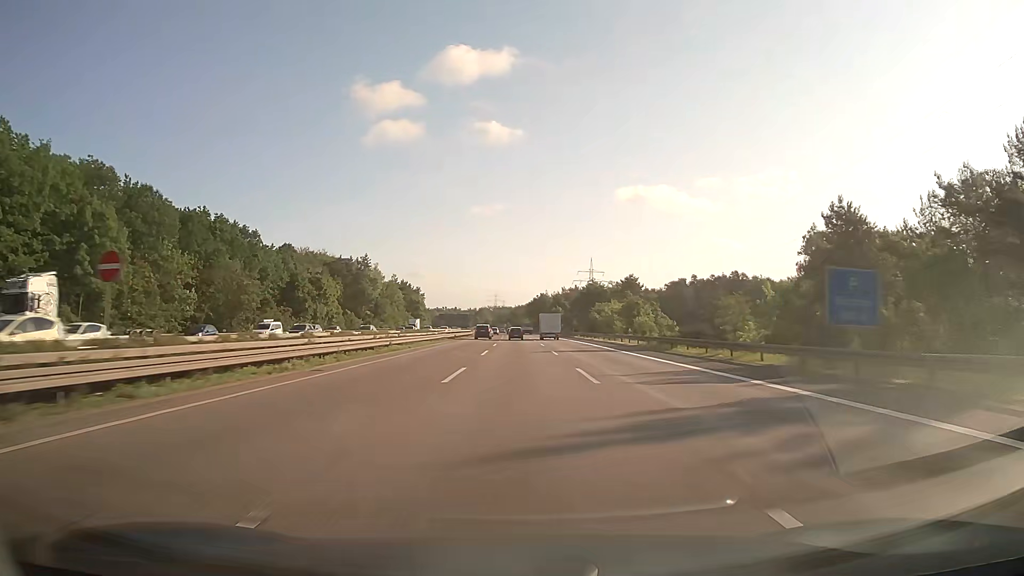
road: motorway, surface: asphalt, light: Day
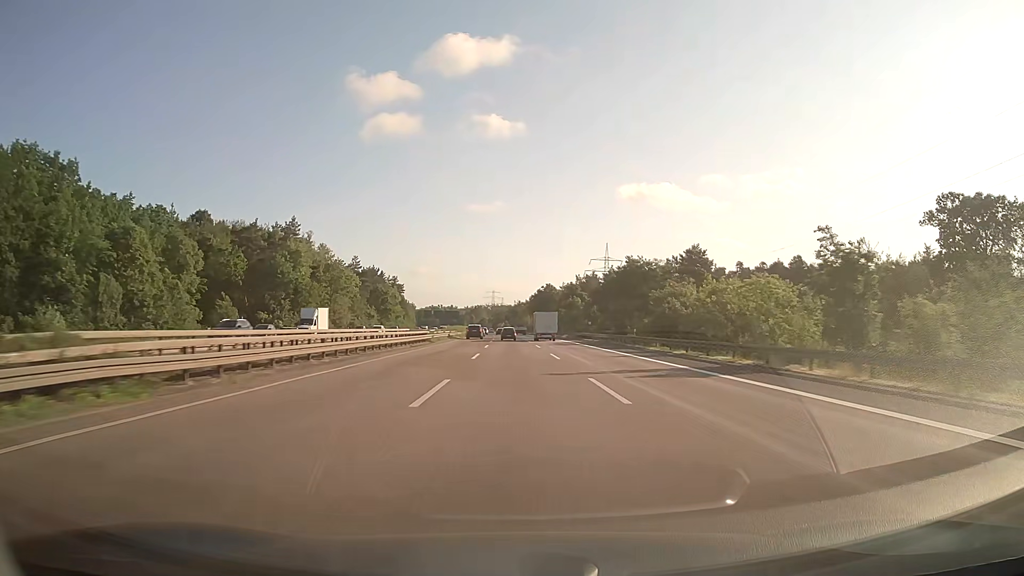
(-0.1, +57.2) m; 0°
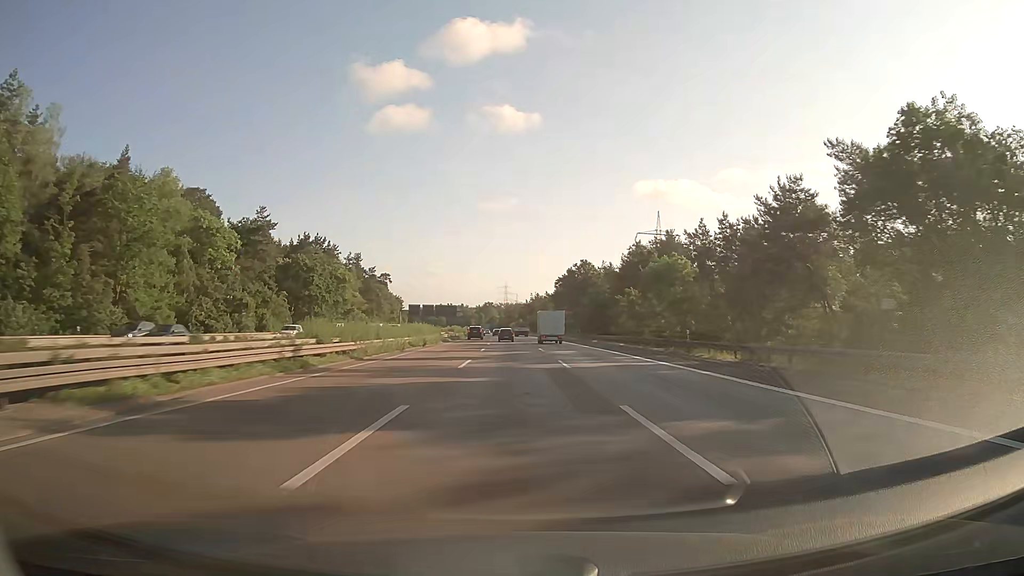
(-0.6, +76.3) m; -1°
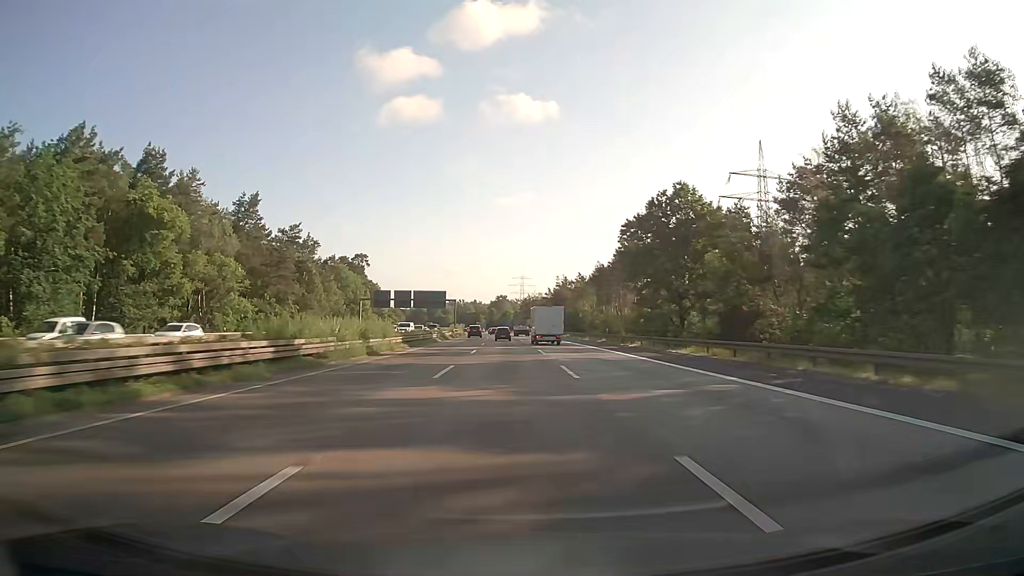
(-0.9, +76.2) m; -1°
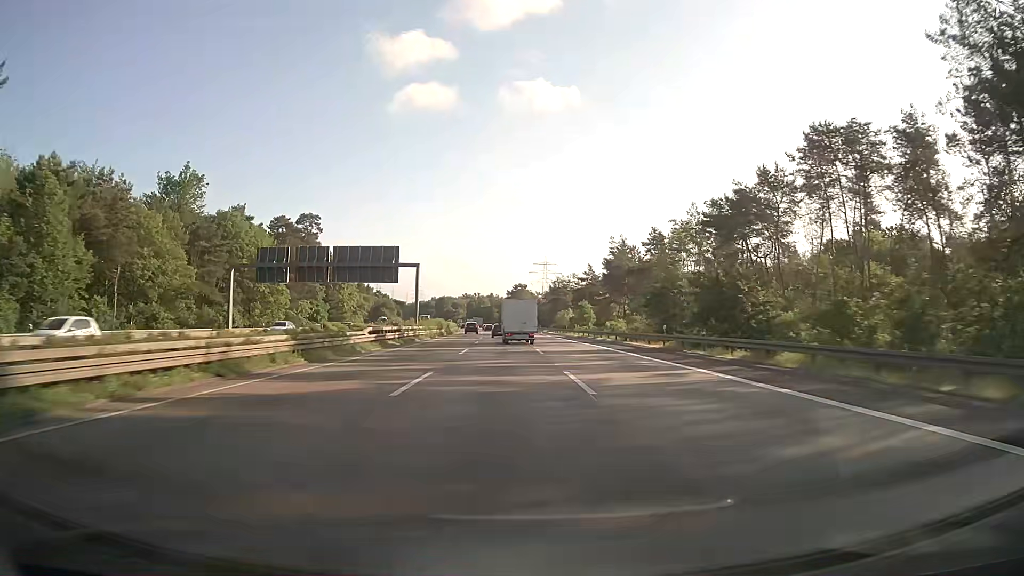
(-1.2, +76.1) m; -2°
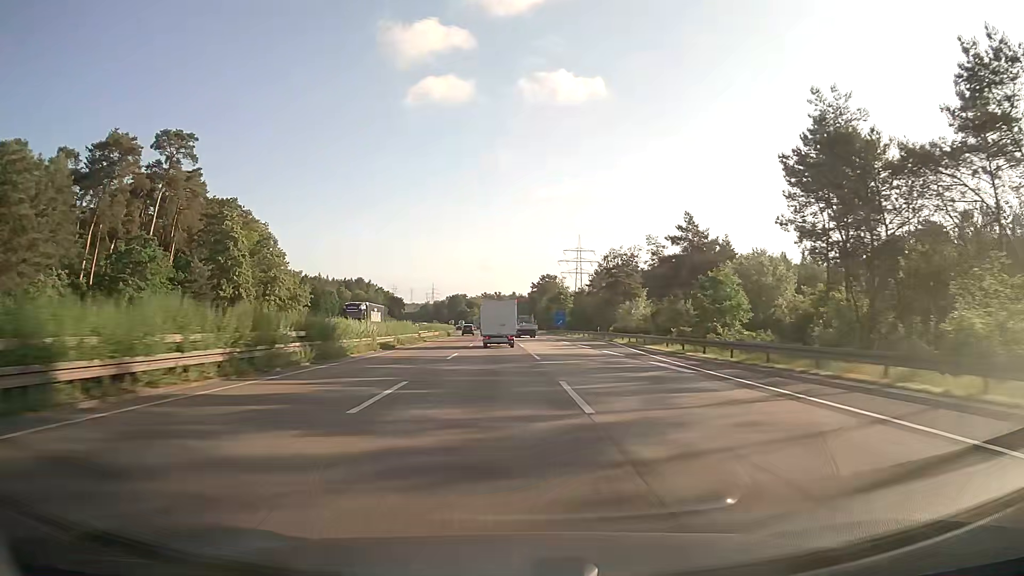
(-1.2, +72.9) m; -2°
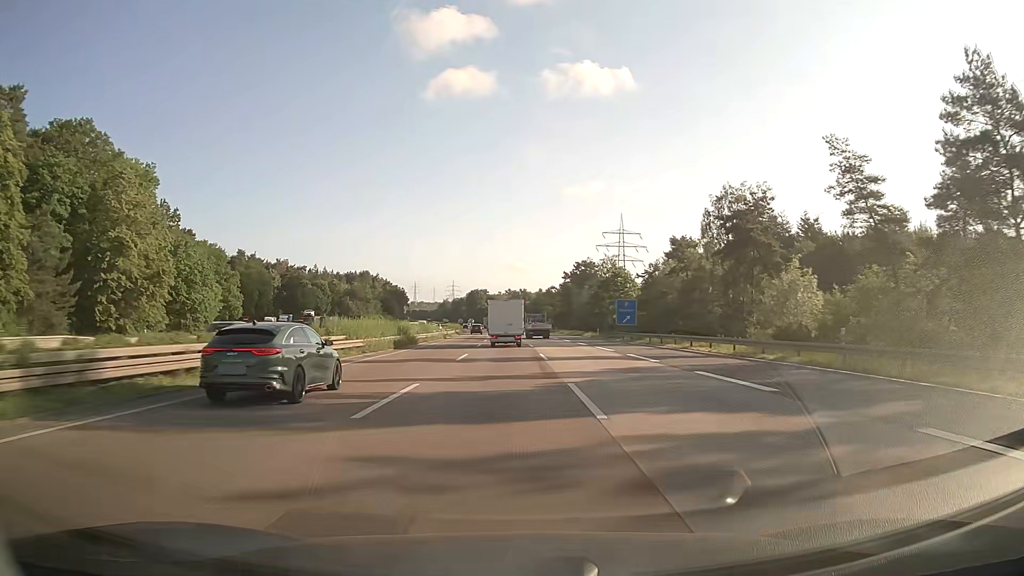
(-1.1, +53.5) m; -2°
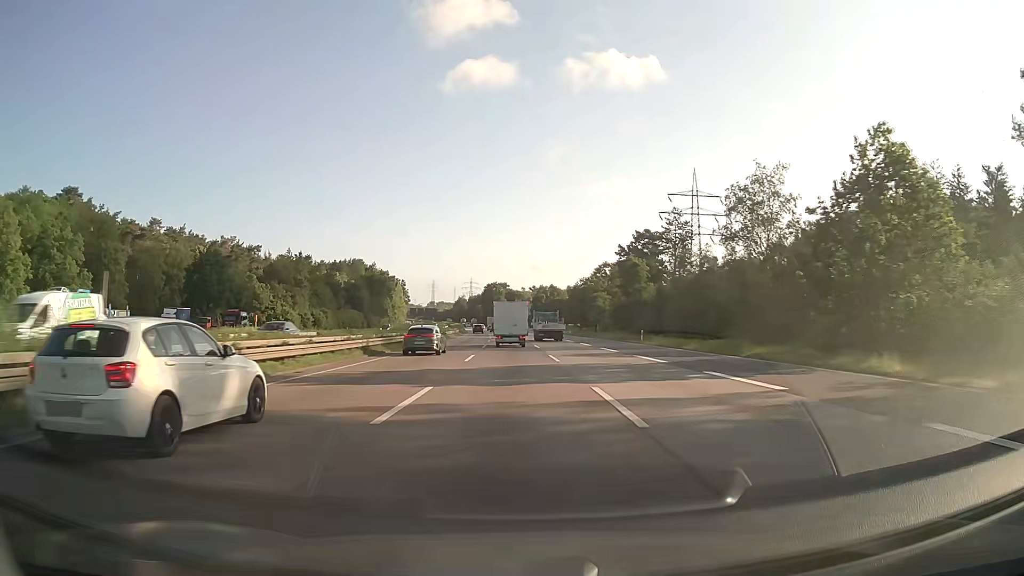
(-1.2, +70.7) m; -2°
(0, +10) (0, +20) (0, +30) (0, +40) (-1, +50) (-1, +60) (-1, +70) (-2, +80) (-2, +90) (-2, +100) m
